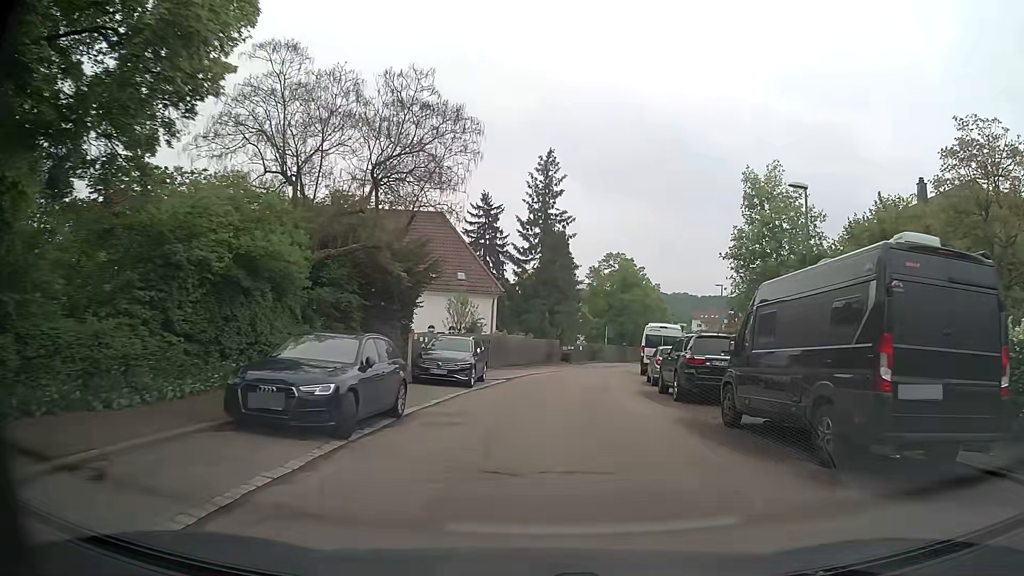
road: residential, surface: asphalt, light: Day
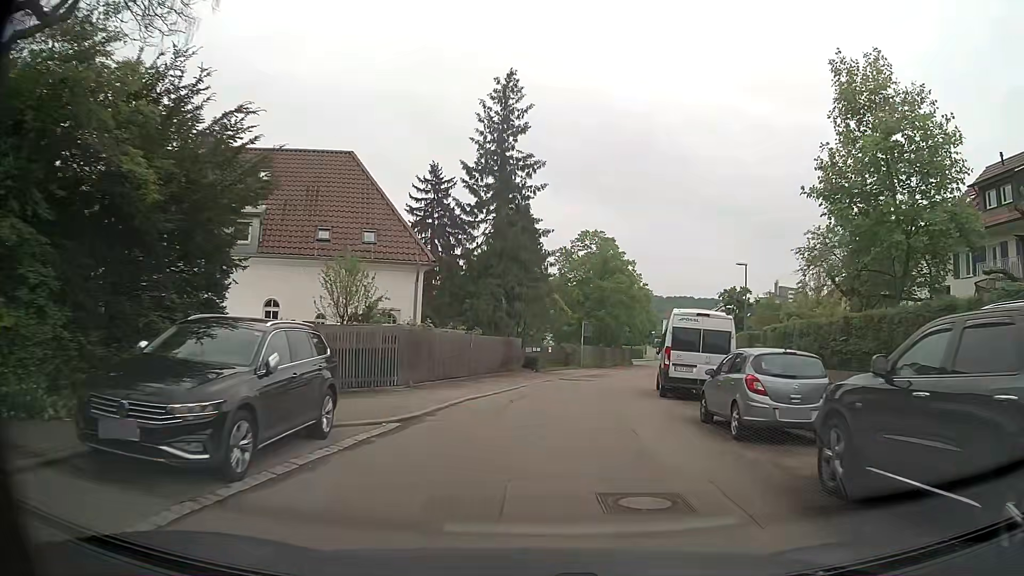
(+0.4, +14.2) m; +3°
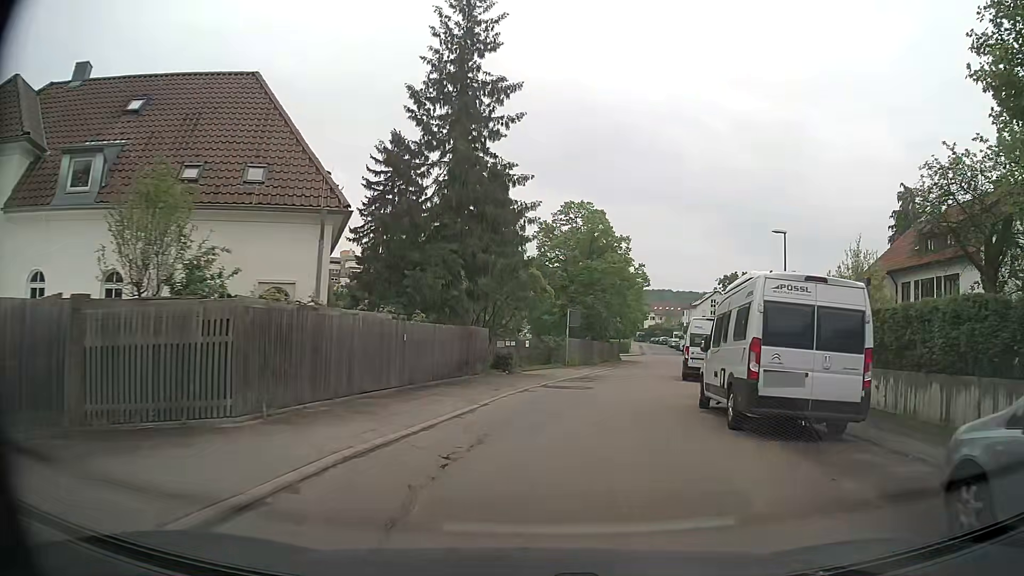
(+0.1, +9.1) m; +3°
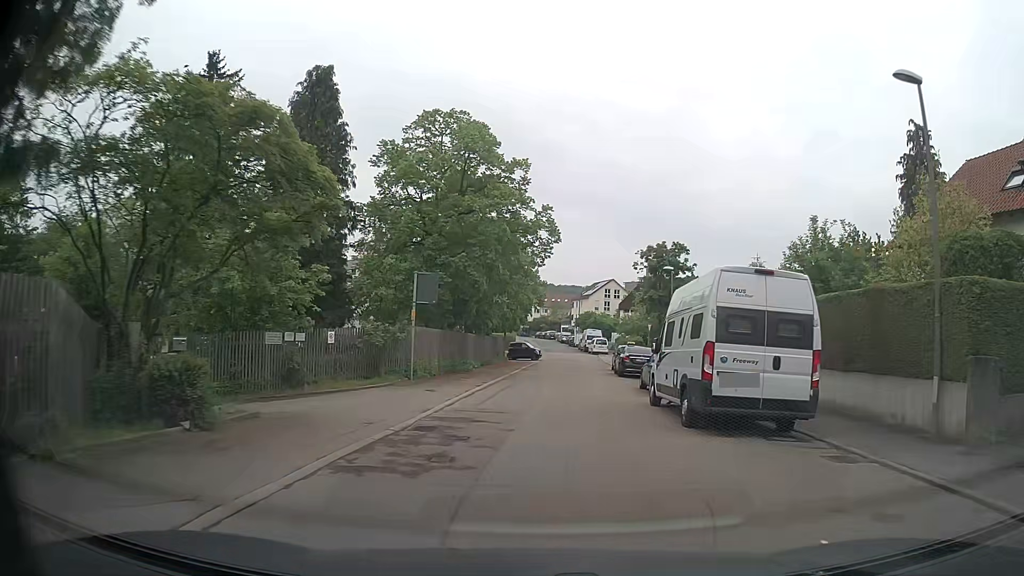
(+1.4, +18.0) m; +9°
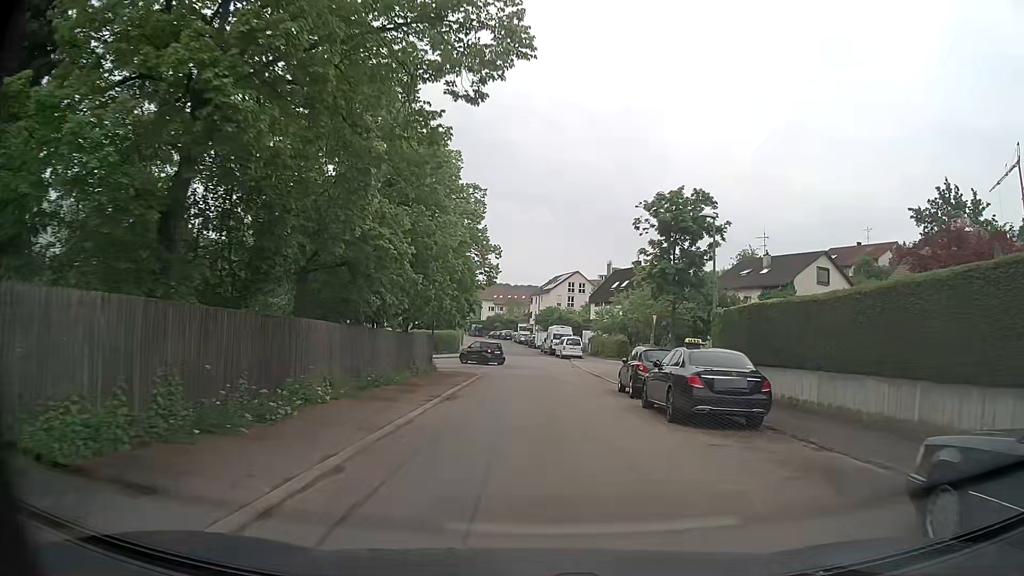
(+0.5, +18.2) m; +4°
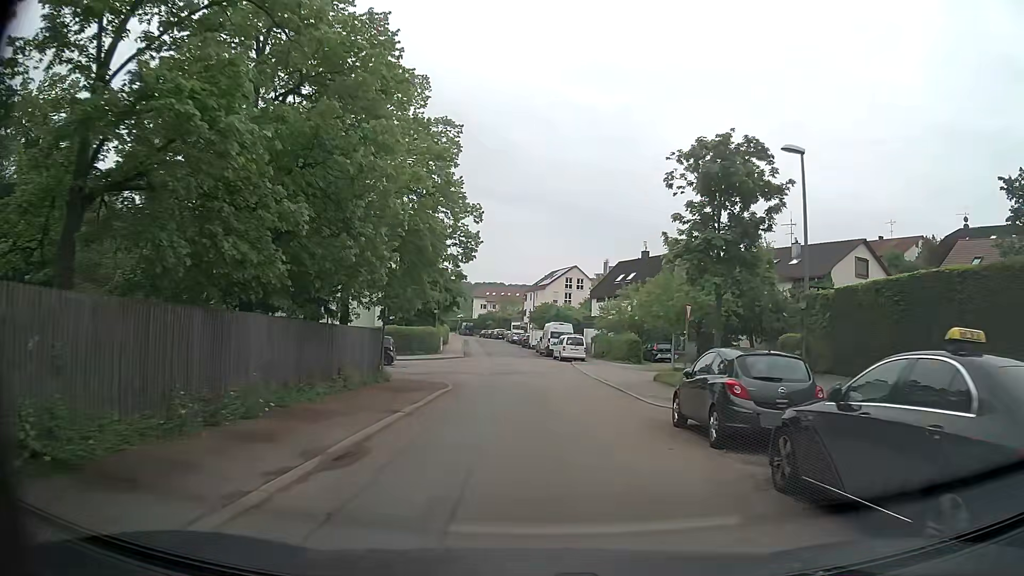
(+0.1, +9.2) m; 0°
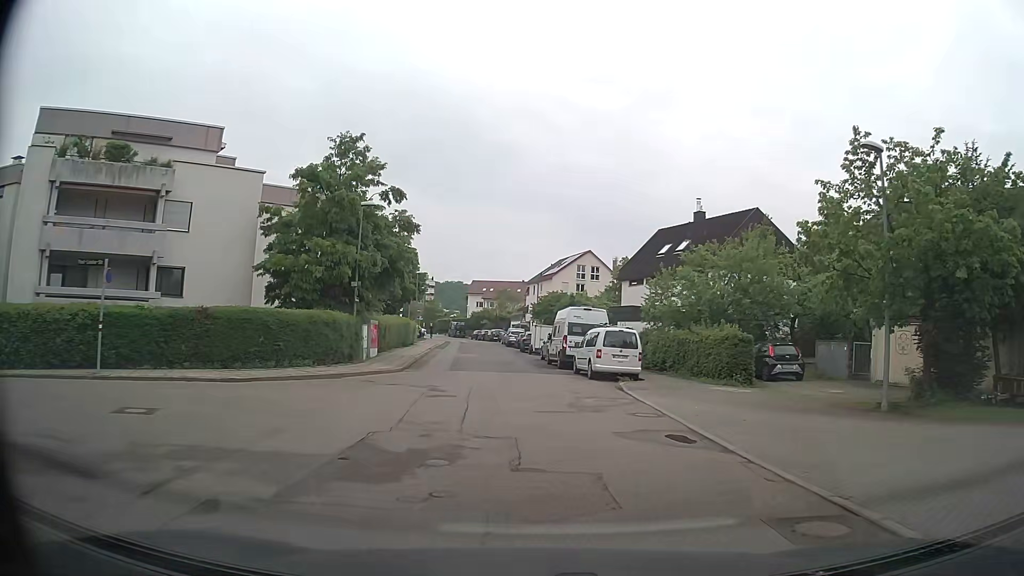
(+0.3, +23.7) m; 0°
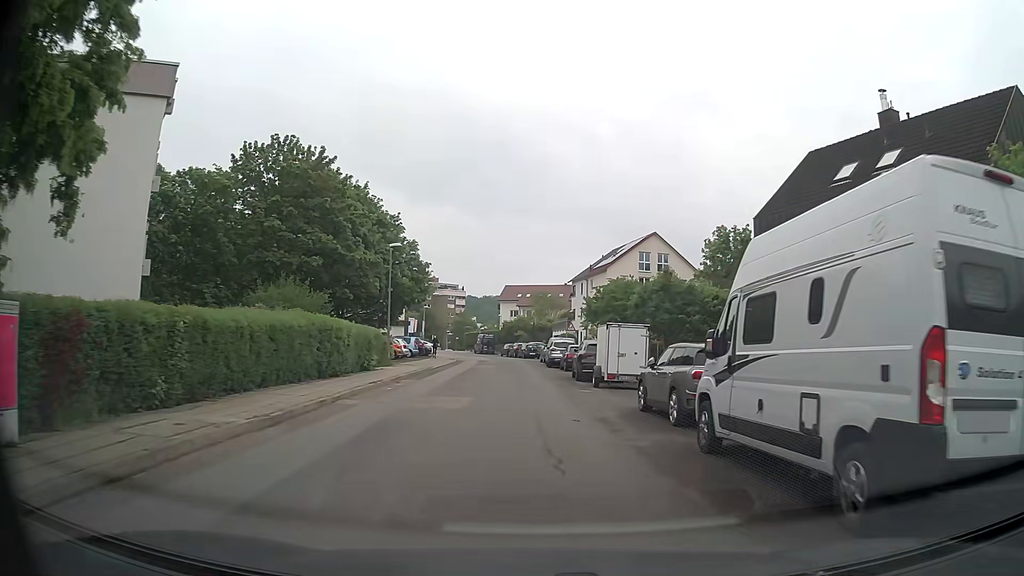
(-0.7, +25.2) m; -3°
(0, +10) (0, +20) (-1, +30) (-1, +40) (-2, +50) (-3, +60) (-5, +70) (-7, +80) (-9, +89) (-11, +99) m
